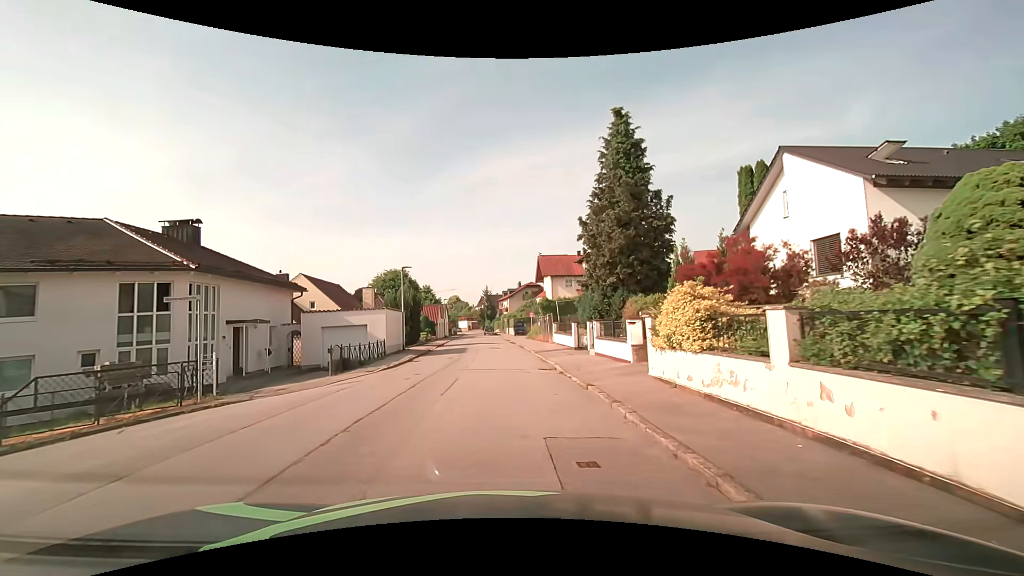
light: Day
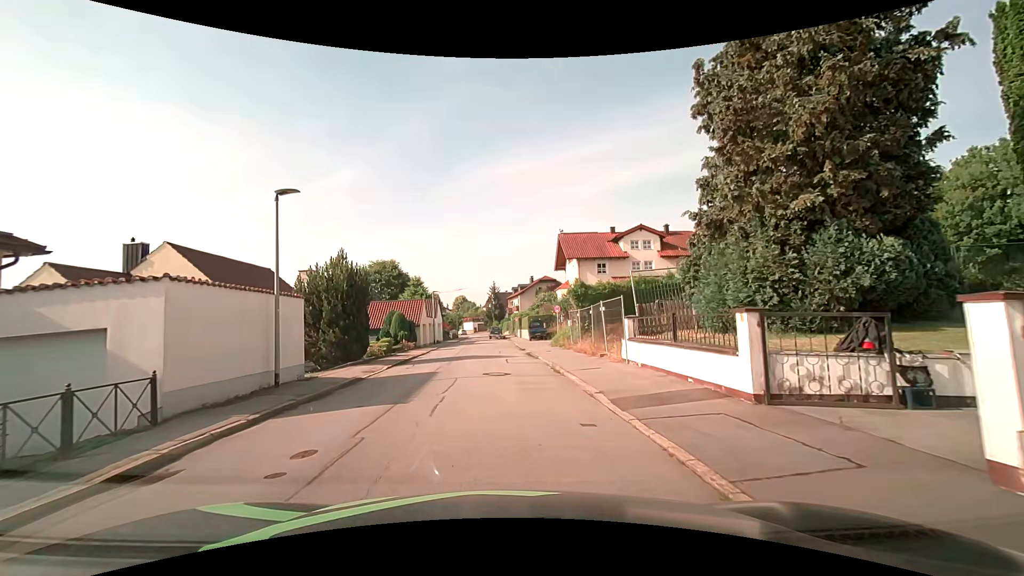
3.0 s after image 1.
(+0.1, +17.6) m; -1°
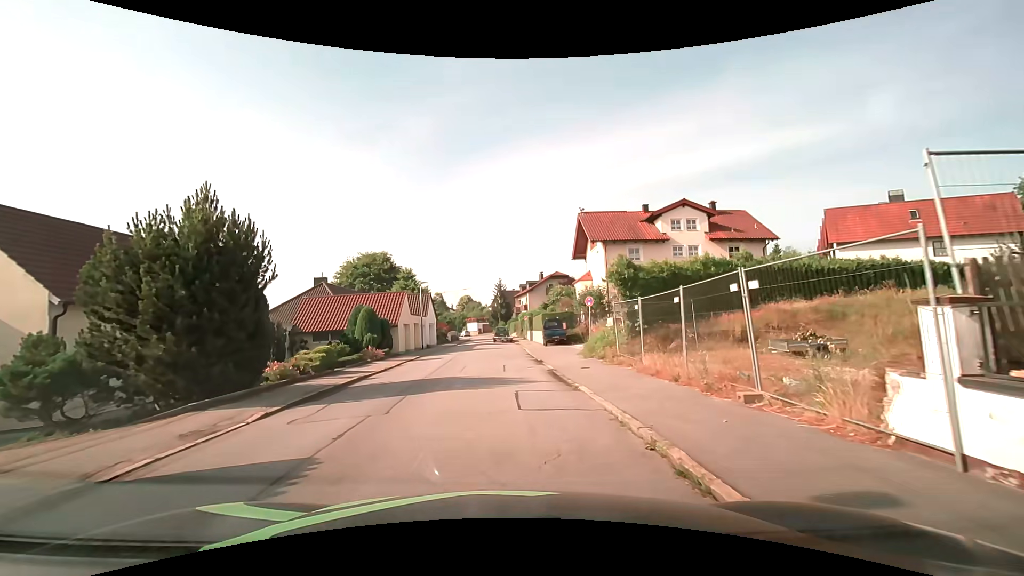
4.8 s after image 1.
(0.0, +10.4) m; 0°
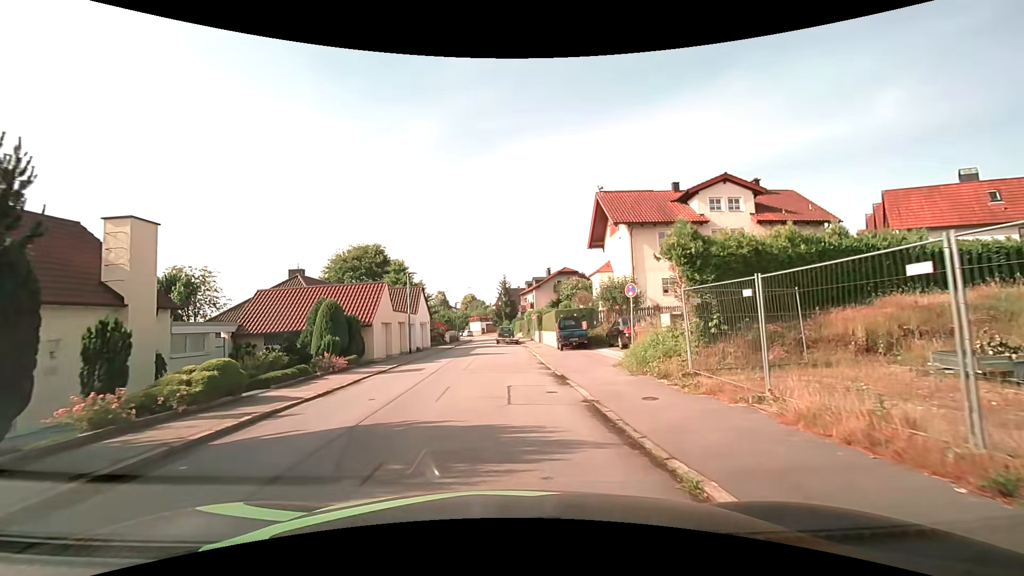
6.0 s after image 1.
(0.0, +6.7) m; -1°
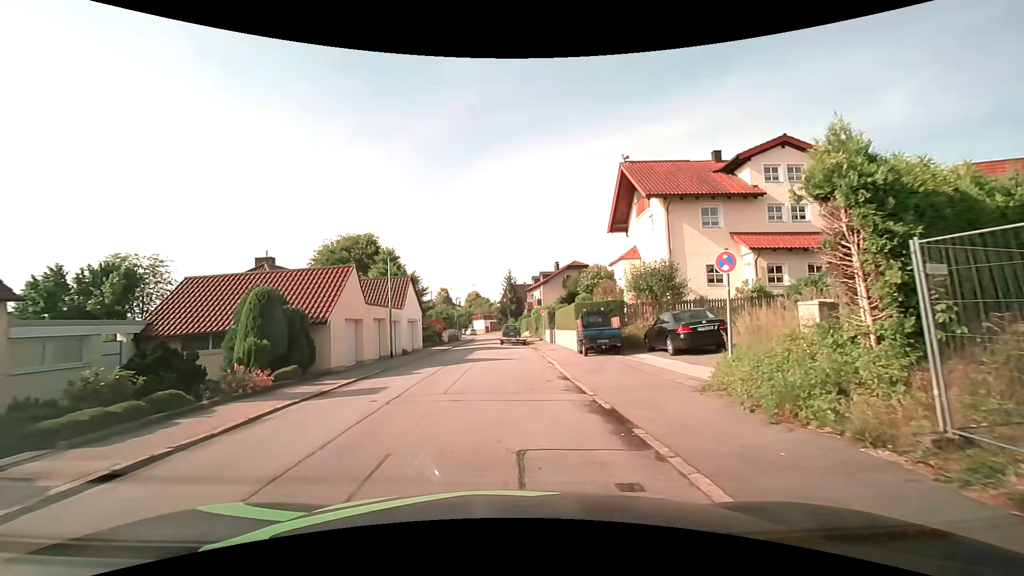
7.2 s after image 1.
(+0.1, +6.4) m; 0°
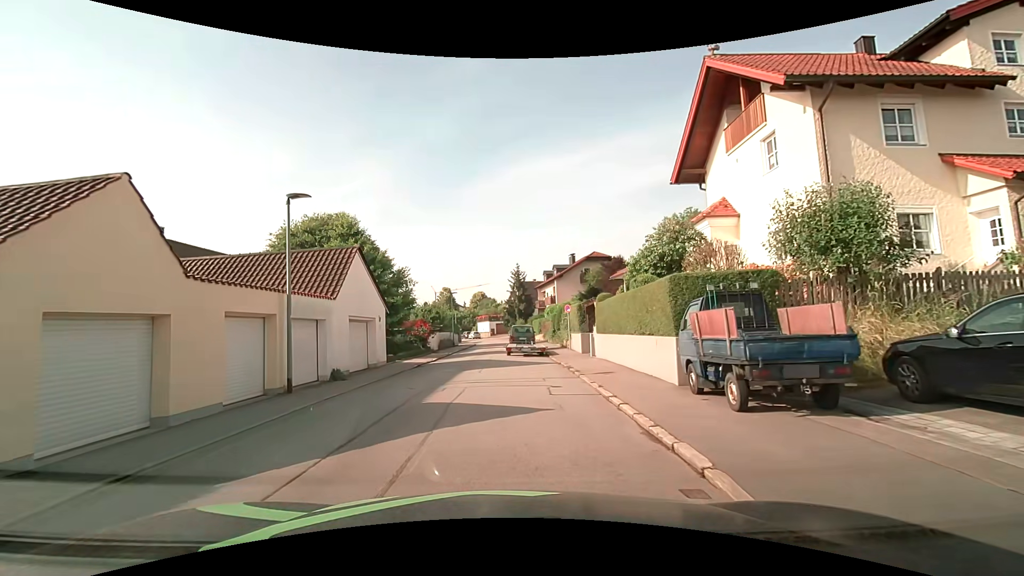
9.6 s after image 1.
(0.0, +12.5) m; -1°
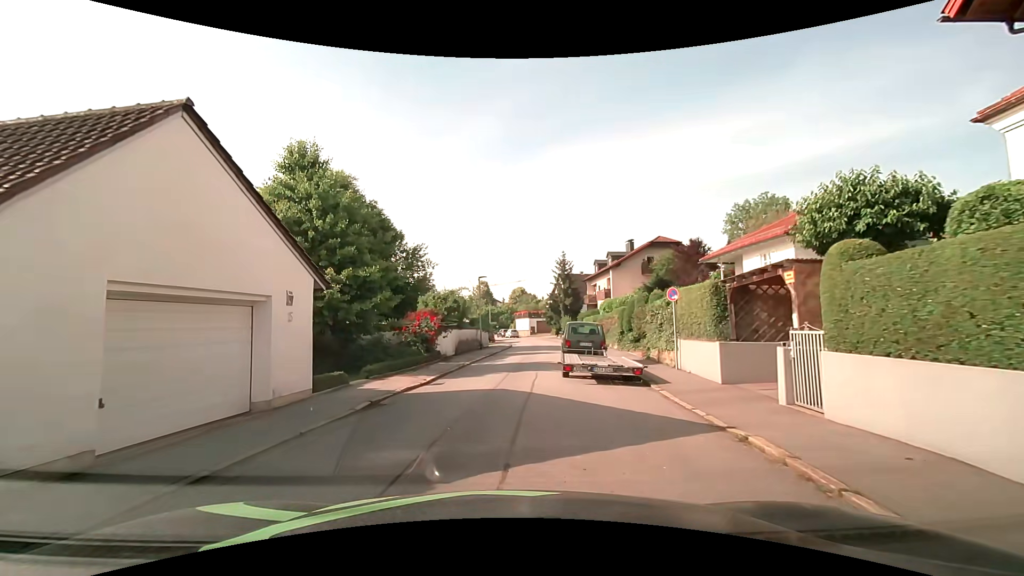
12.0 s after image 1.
(-0.3, +12.5) m; -4°
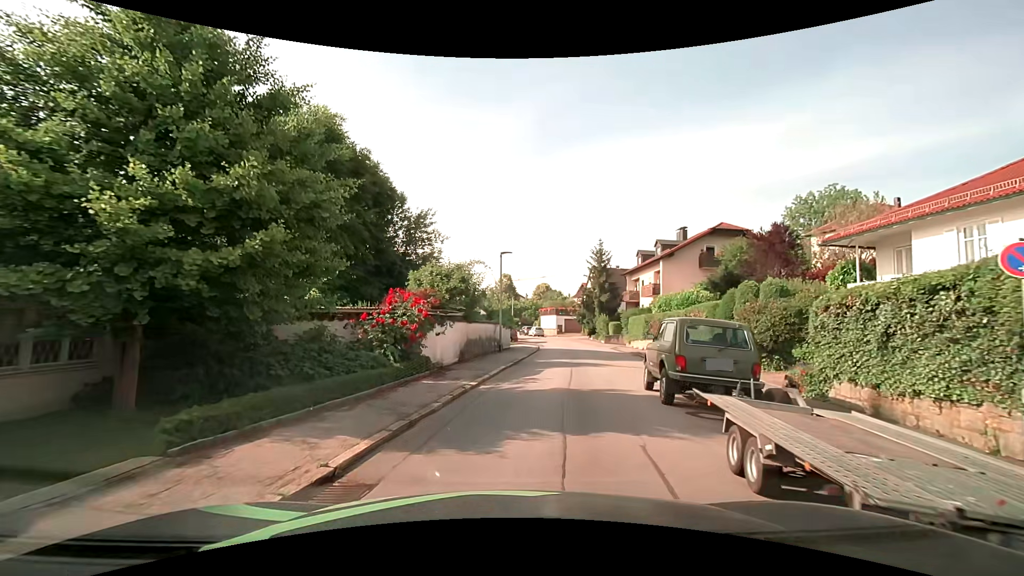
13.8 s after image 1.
(-0.5, +9.8) m; -3°
(0, +10) (+2, +20) (+5, +29) (+6, +39) (+7, +49) (+7, +59) (+5, +69) (+2, +79) (-1, +88) (-4, +98) m
